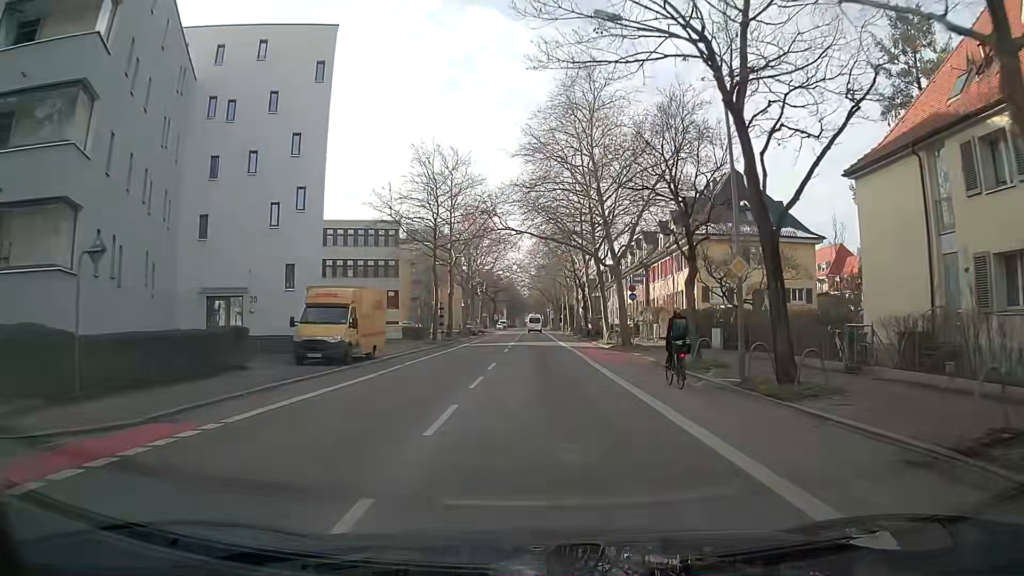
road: secondary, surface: asphalt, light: Day
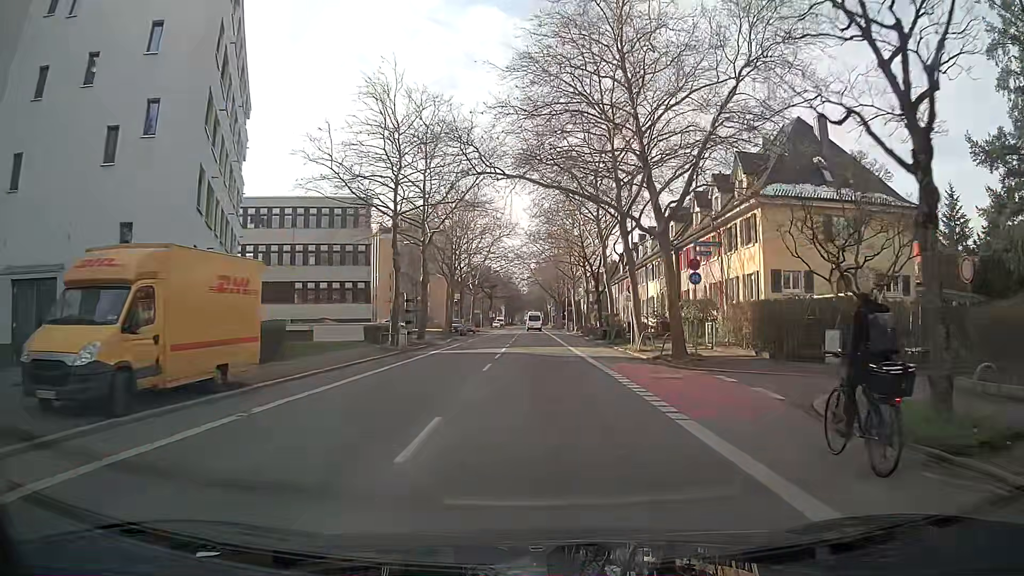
(0.0, +13.9) m; 0°
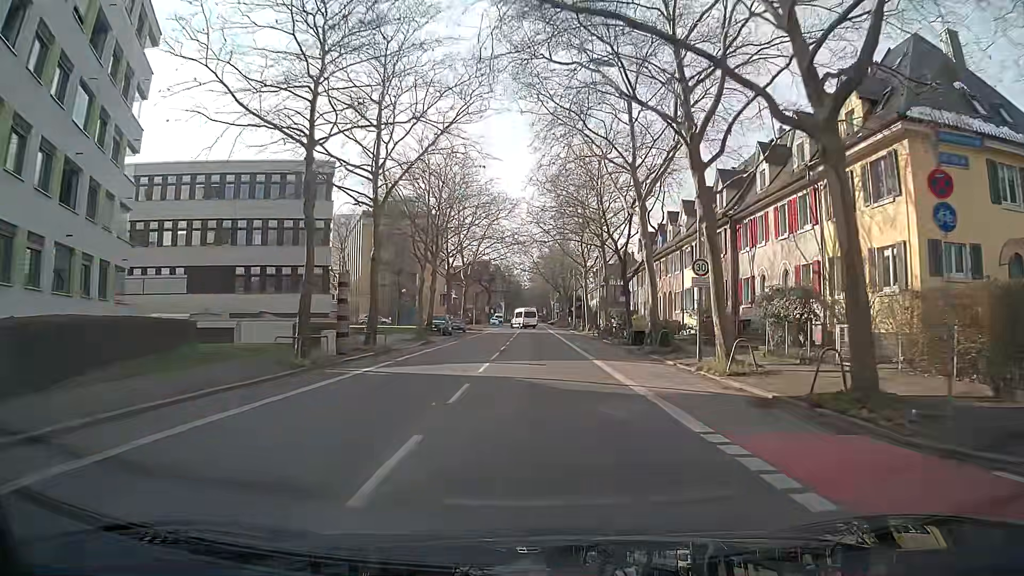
(0.0, +14.0) m; 0°
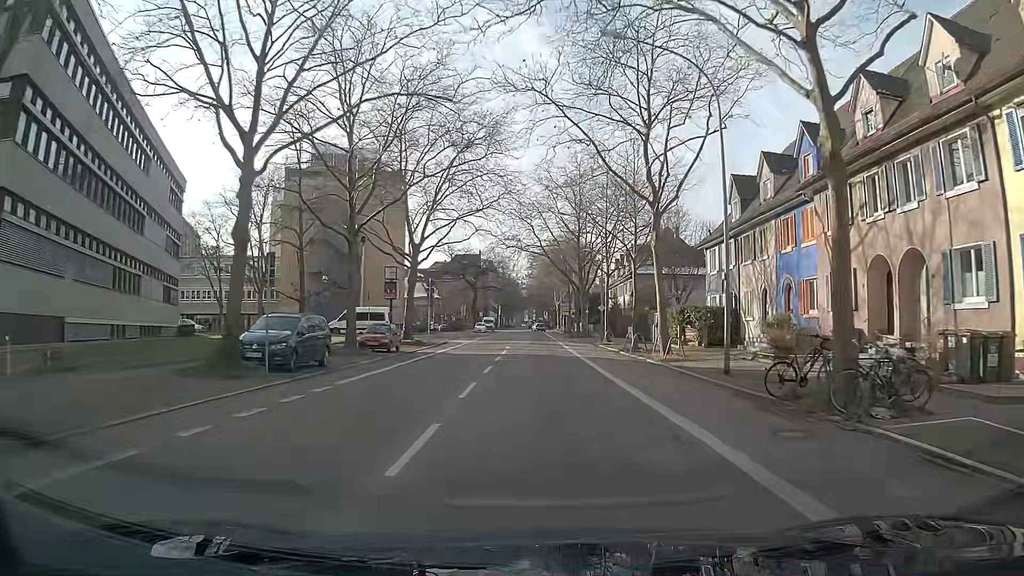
(-0.1, +35.4) m; 0°
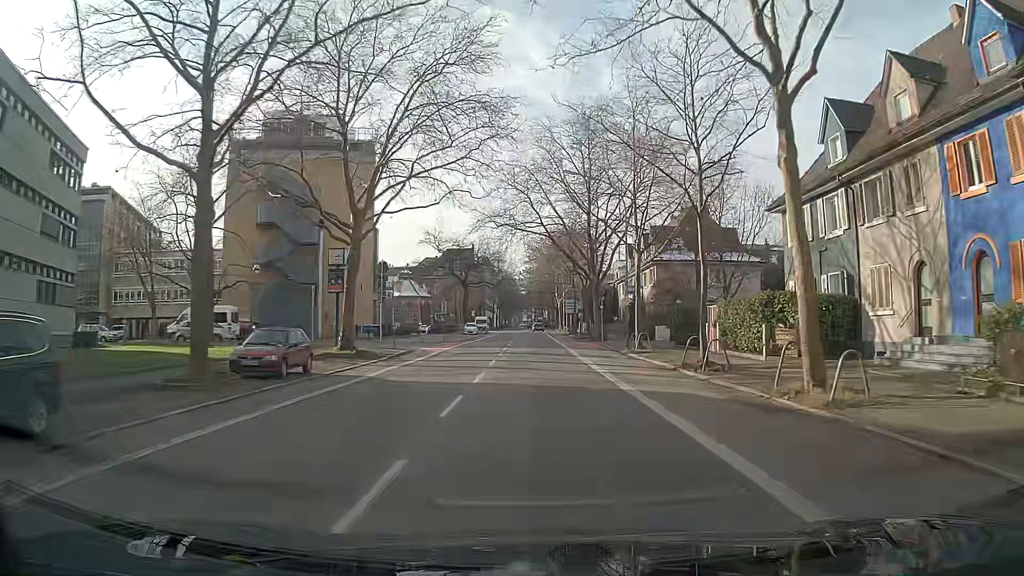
(0.0, +14.4) m; 0°
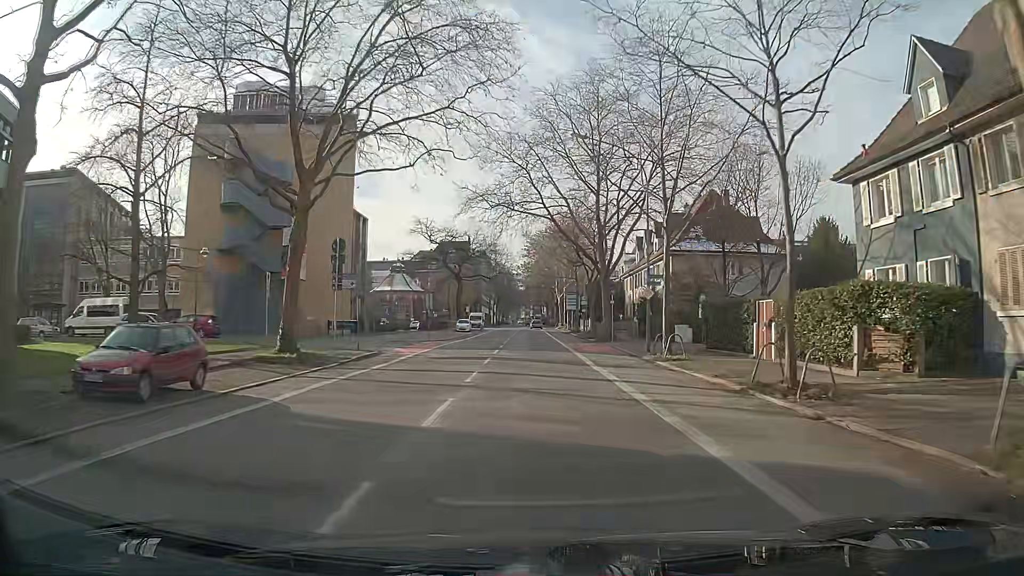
(0.0, +7.2) m; 0°
(0, +10) (0, +20) (0, +30) (0, +40) (0, +50) (+1, +60) (+1, +70) (+1, +80) (+1, +90) (+1, +100) m
